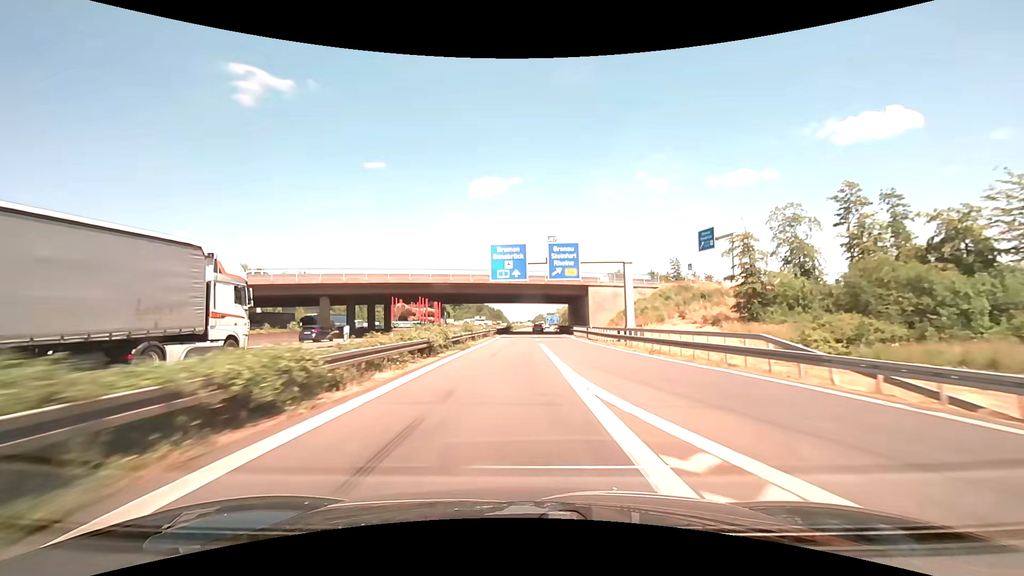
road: motorway_link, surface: asphalt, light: Day
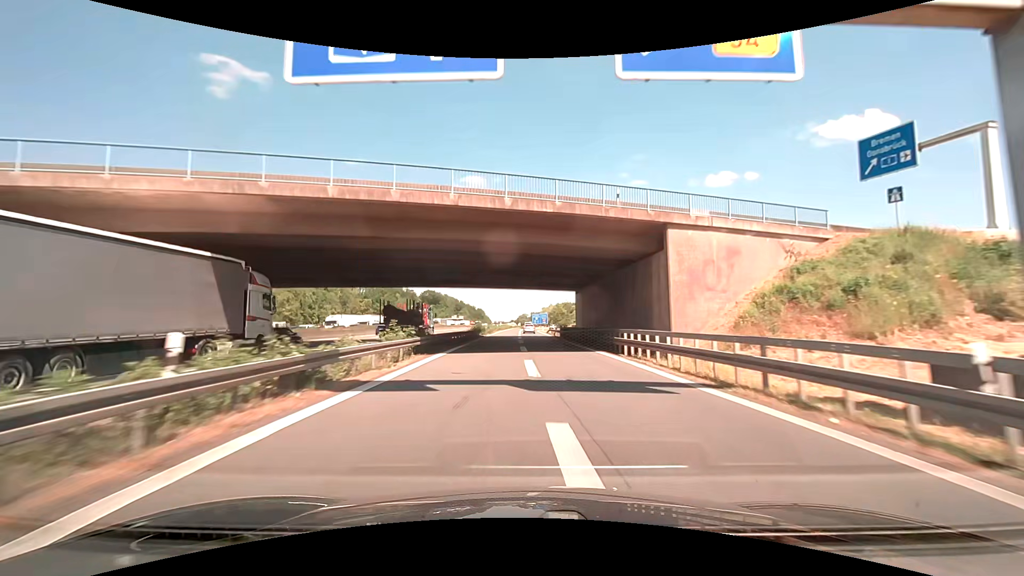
(+0.4, +38.9) m; +2°
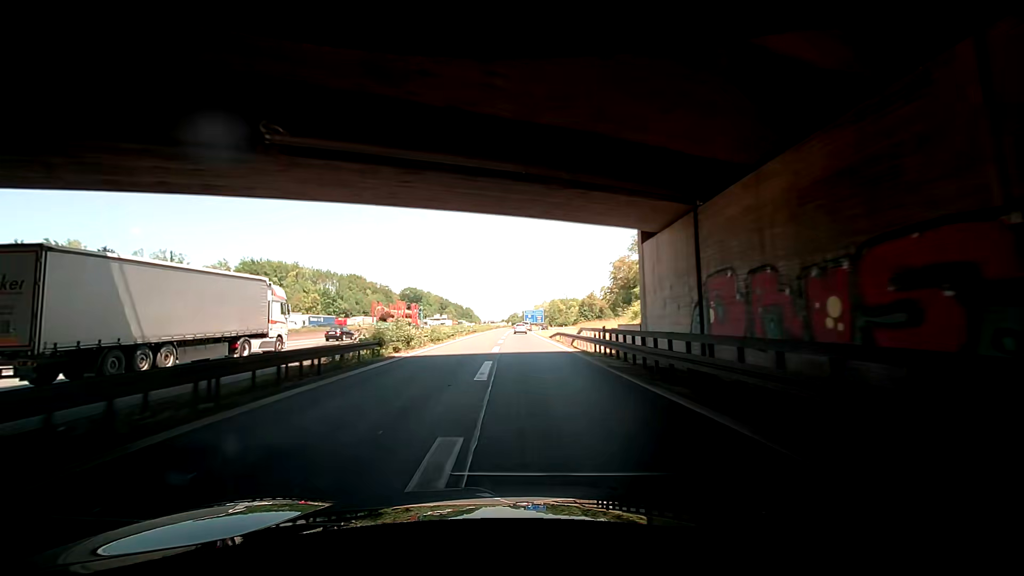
(+0.5, +36.8) m; 0°
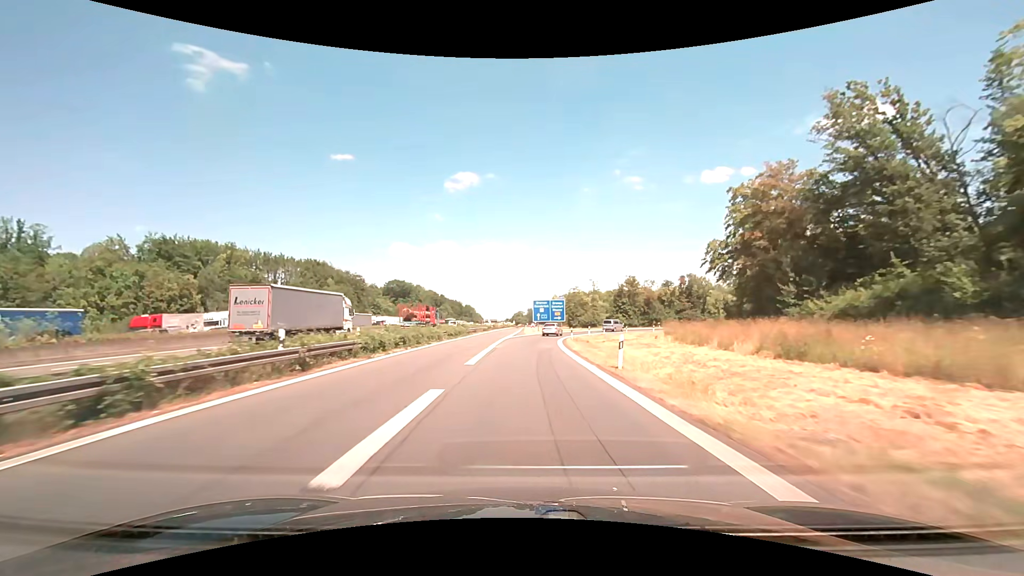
(-0.4, +55.6) m; +1°
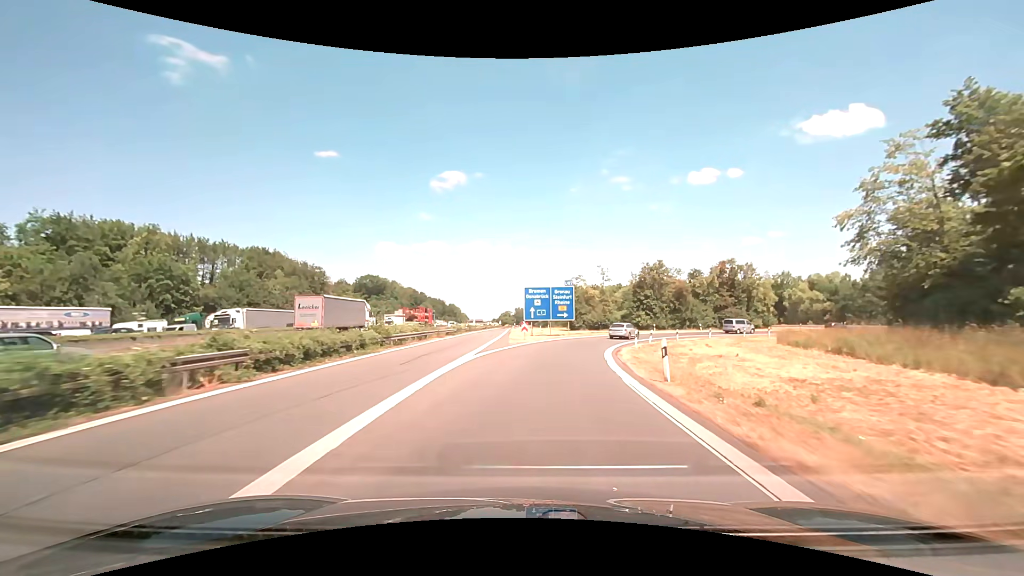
(+0.2, +30.1) m; +1°
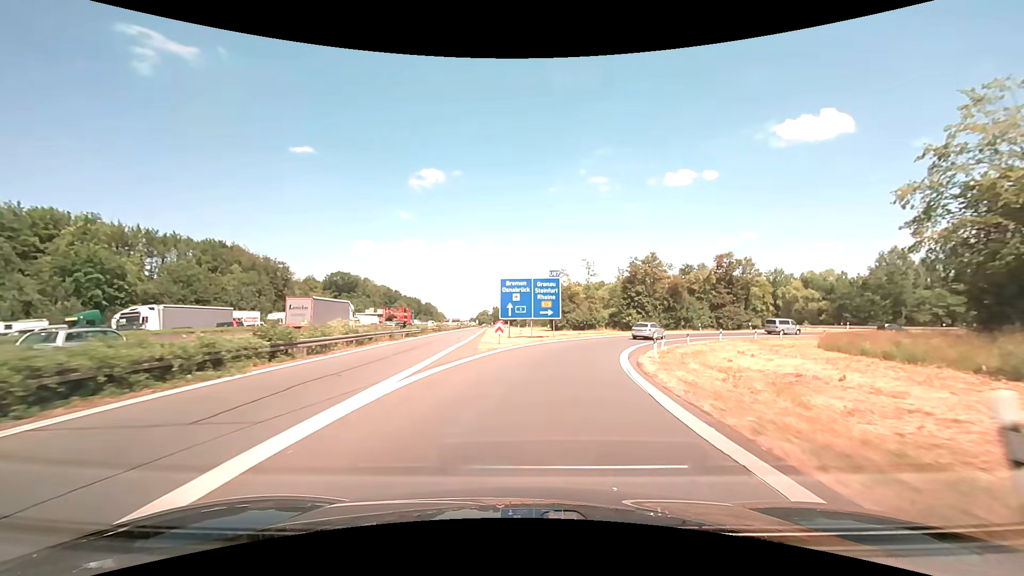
(+0.1, +9.4) m; +2°
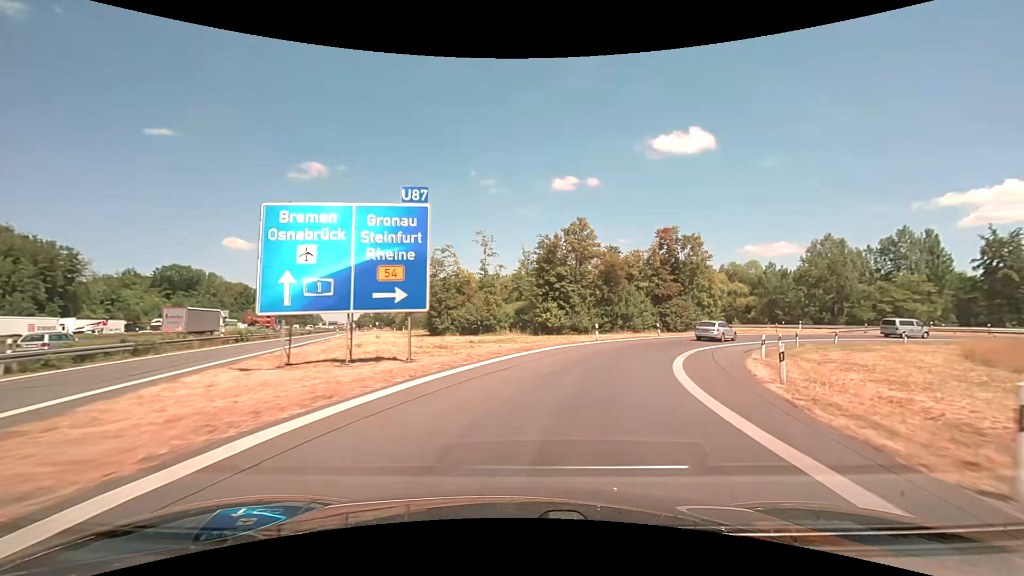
(+2.3, +26.4) m; +12°
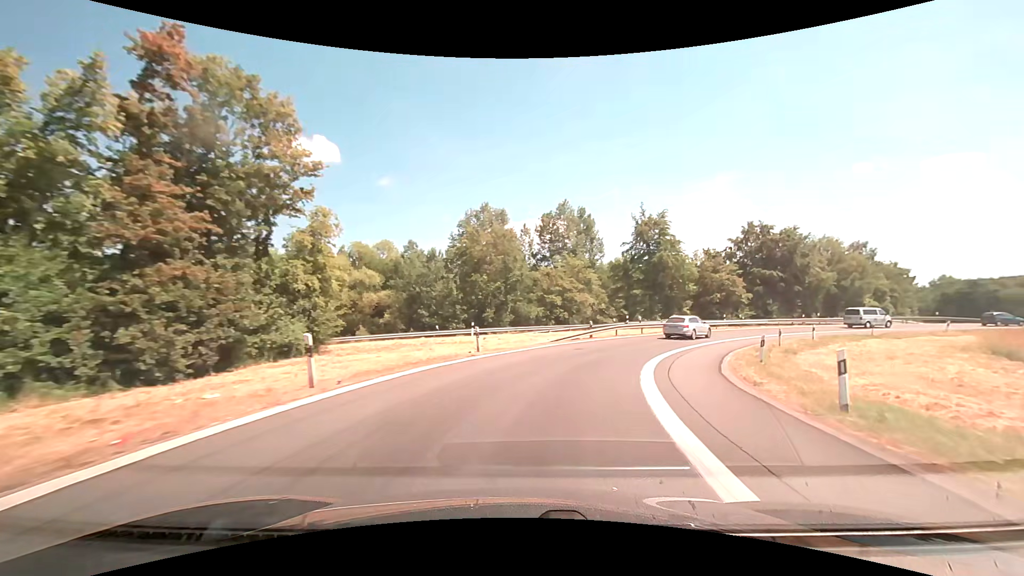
(+13.7, +37.8) m; +41°
(+1, +10) (+4, +20) (+8, +29) (+14, +37) (+21, +43) (+30, +49) (+39, +53) (+49, +55) (+59, +55) (+69, +53) m
